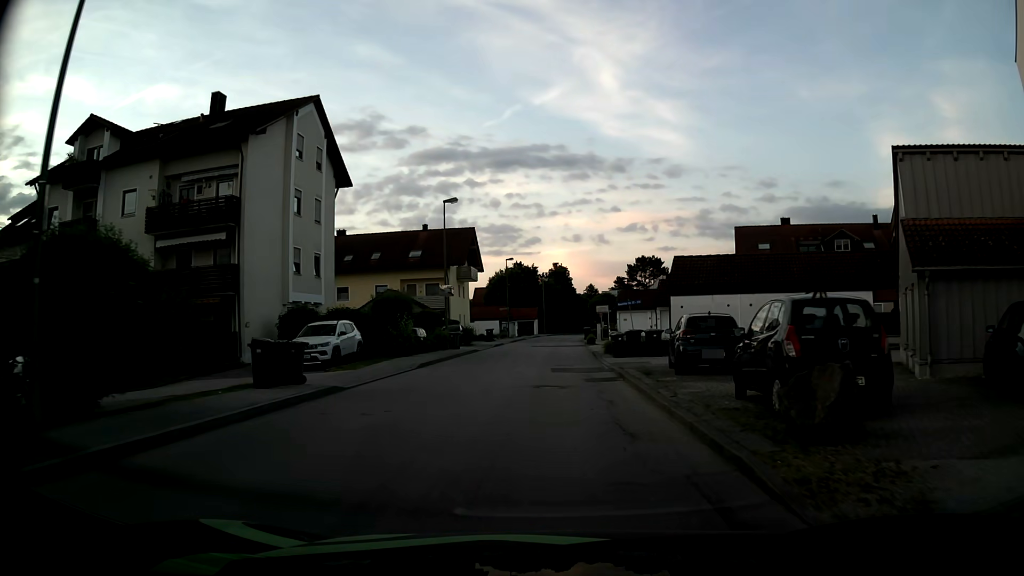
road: unclassified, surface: asphalt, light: Day
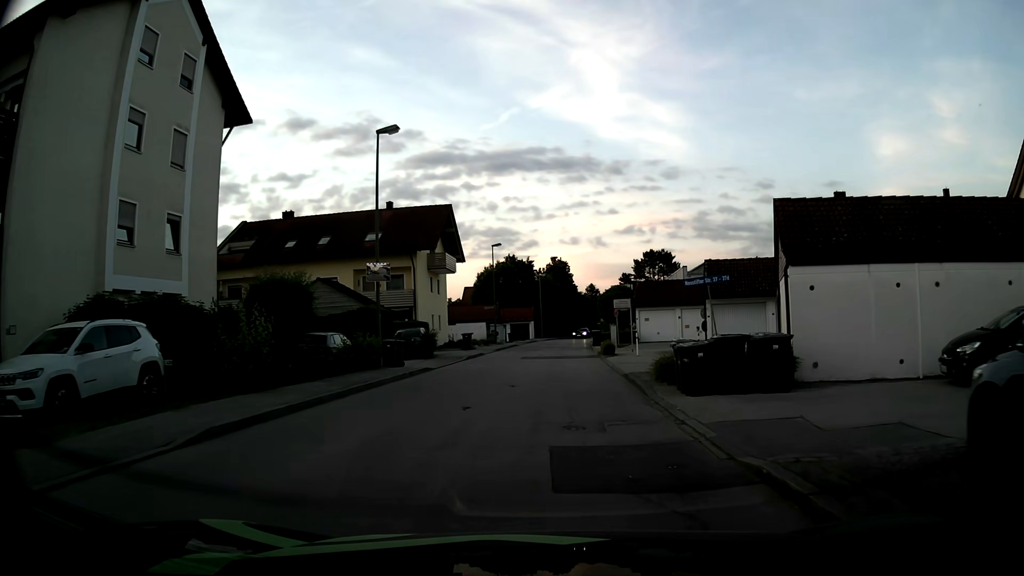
(+0.1, +14.3) m; 0°
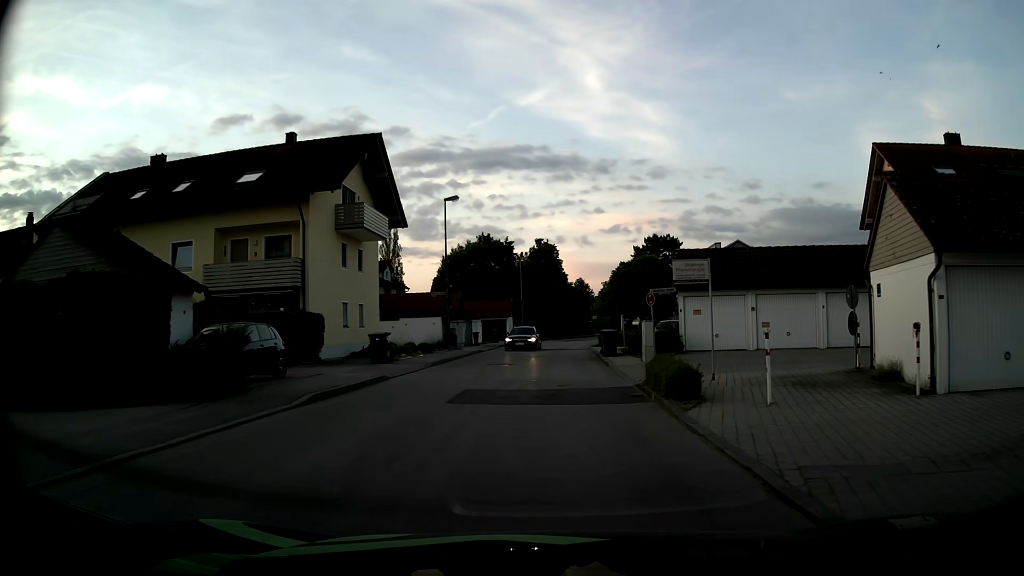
(+0.3, +19.2) m; +1°
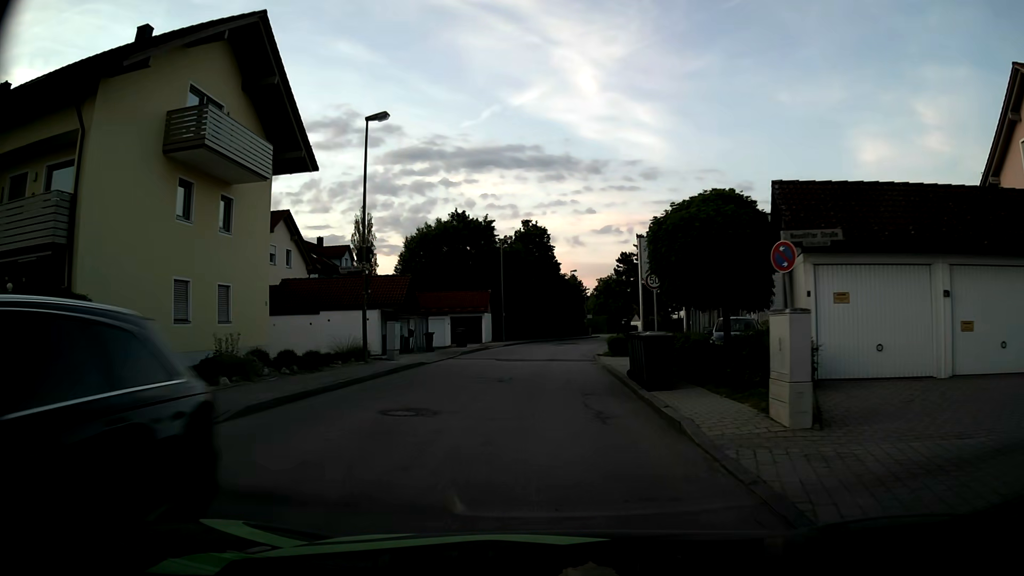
(+0.2, +14.4) m; +2°
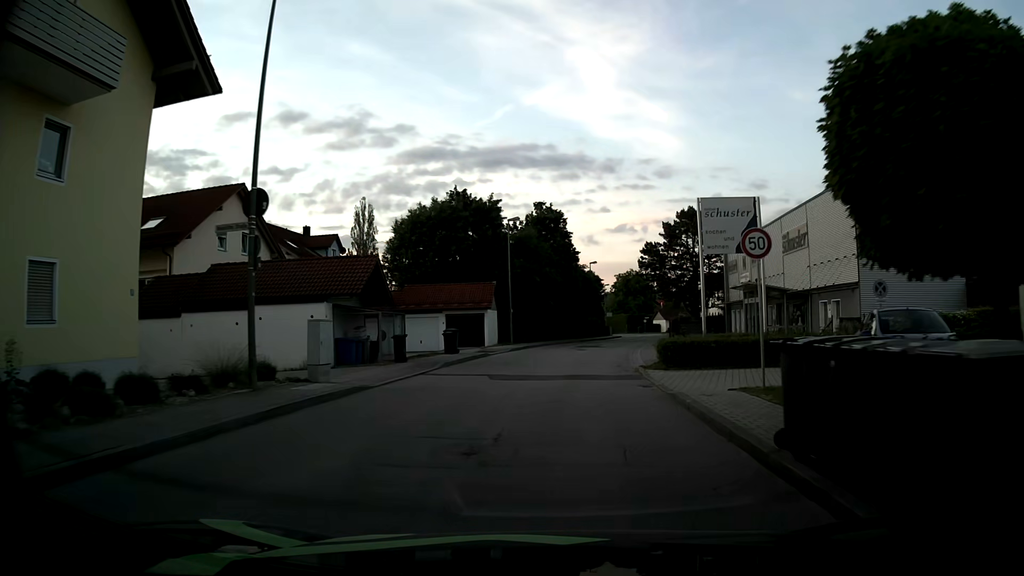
(-0.2, +9.6) m; -1°
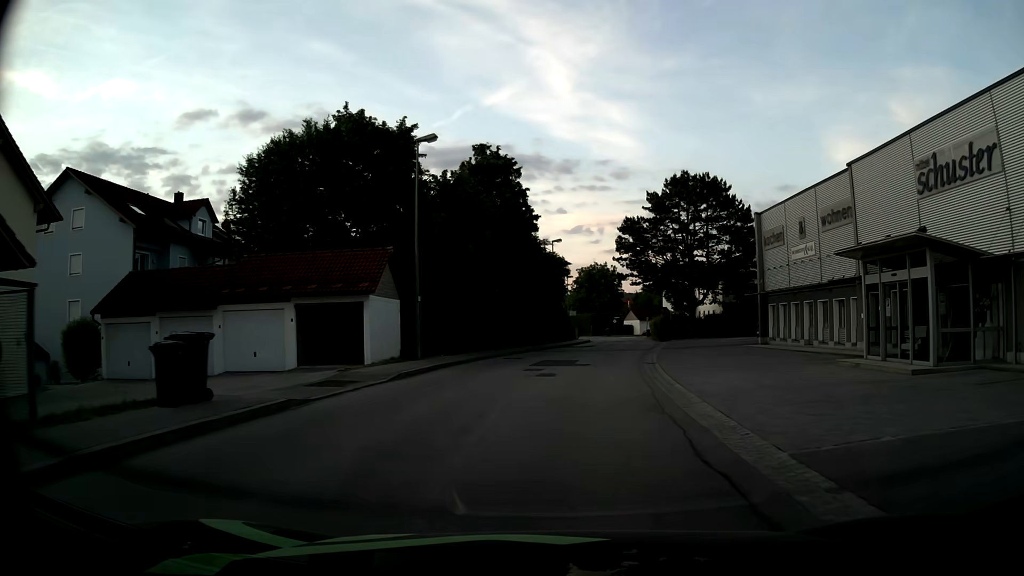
(+0.3, +19.5) m; +3°
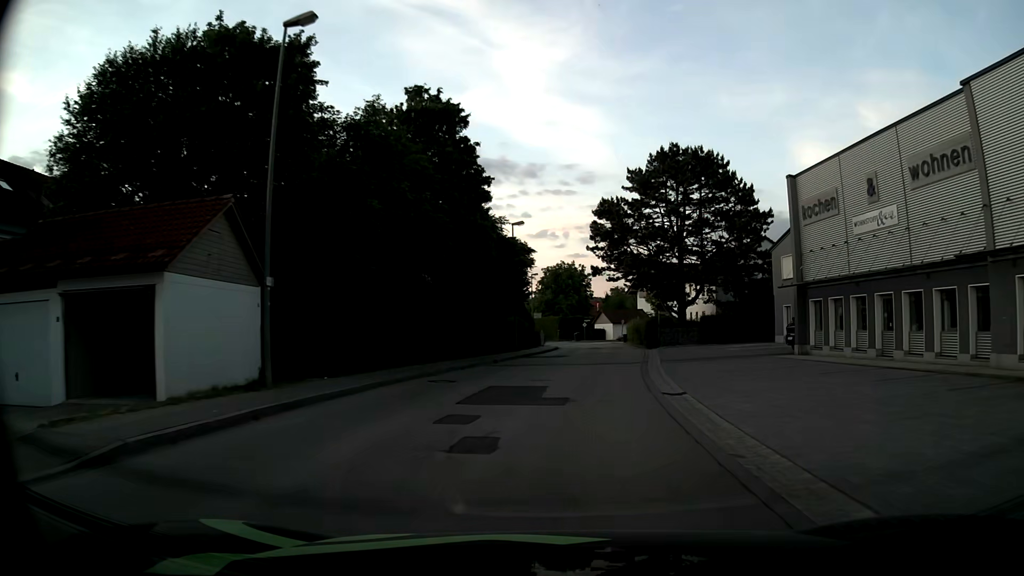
(+0.3, +11.0) m; +3°
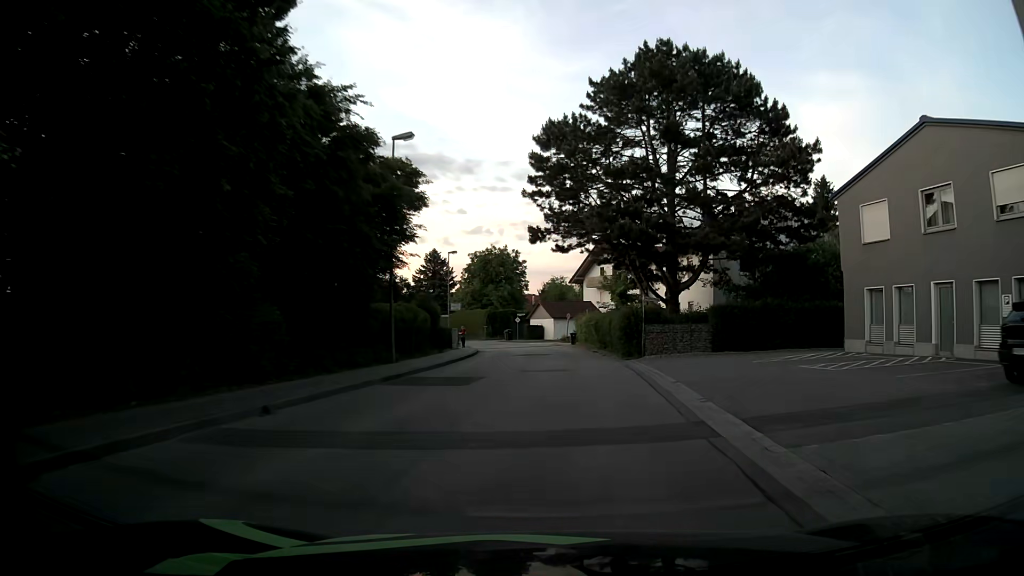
(+1.0, +19.4) m; +5°
(0, +10) (+1, +20) (+1, +30) (+1, +40) (0, +50) (-1, +60) (-4, +69) (-7, +79) (-10, +88) (-14, +98) m
